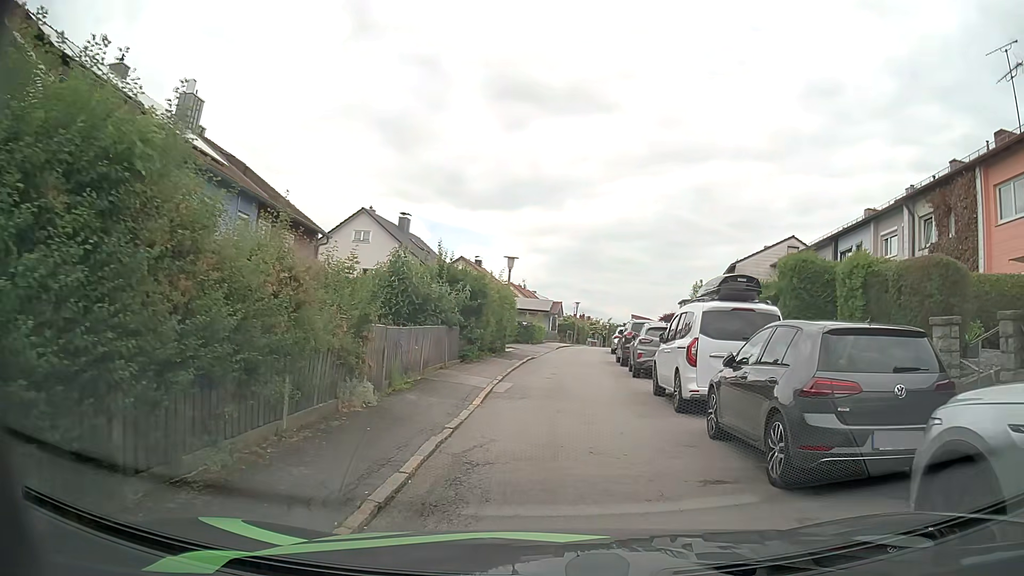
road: residential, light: Day
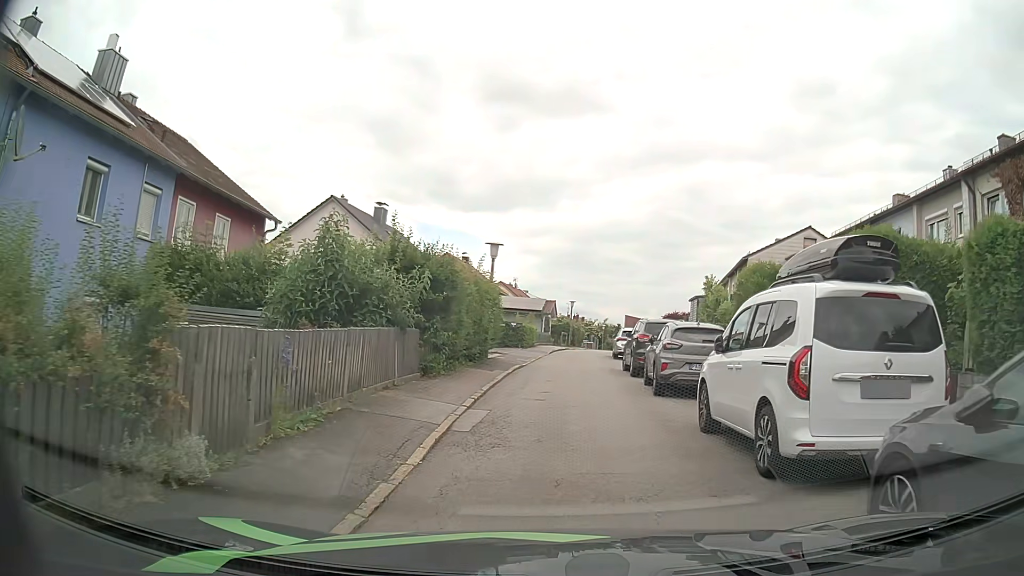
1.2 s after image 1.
(+0.1, +4.9) m; +2°
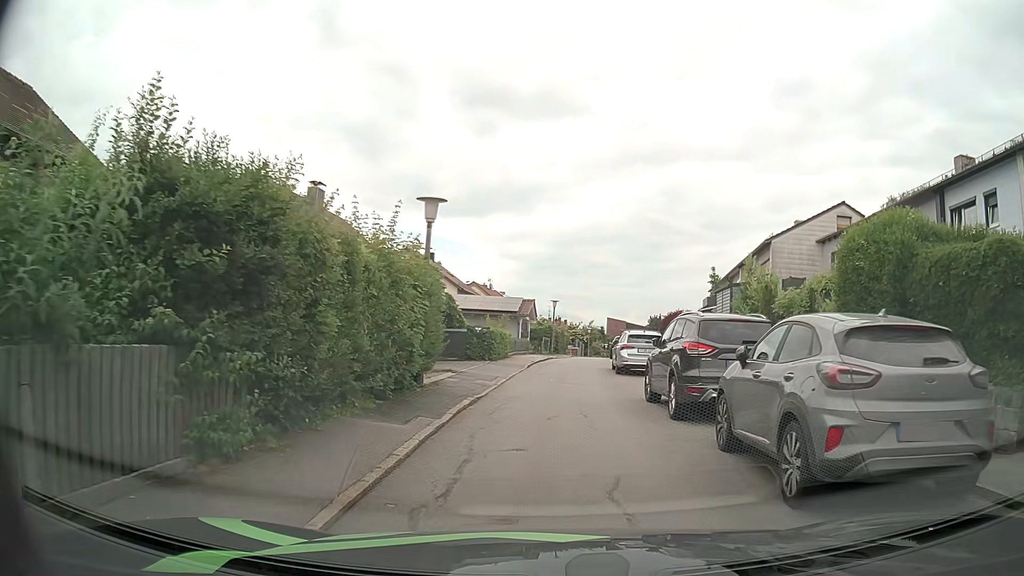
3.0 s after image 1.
(0.0, +8.9) m; 0°
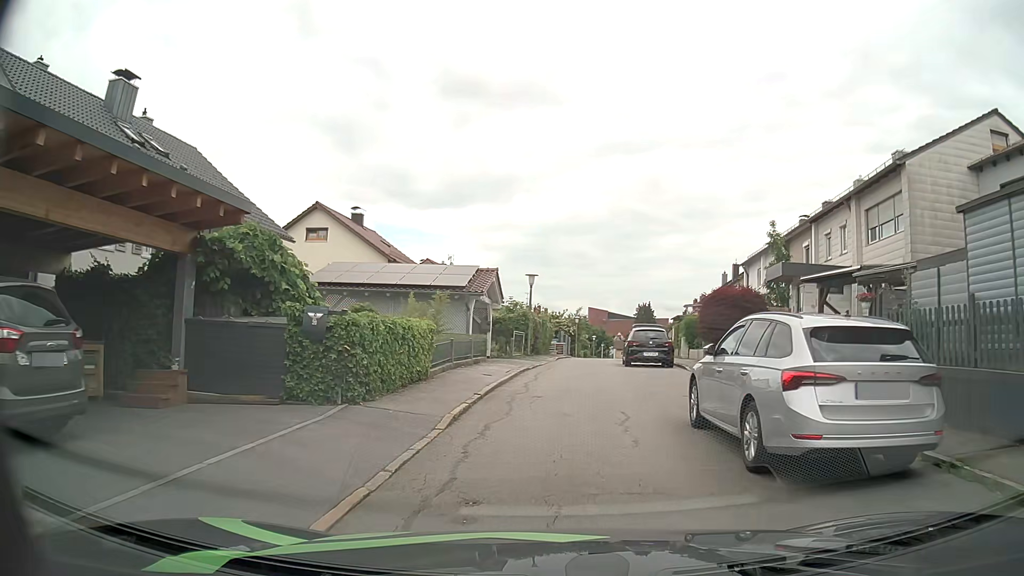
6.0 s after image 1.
(+0.4, +16.6) m; +3°
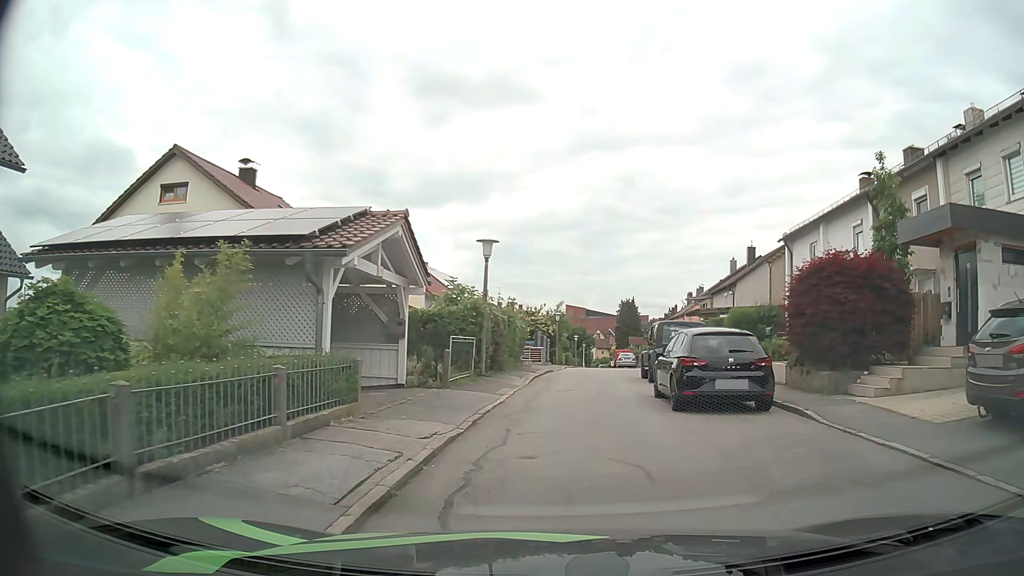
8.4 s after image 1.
(+0.1, +12.8) m; +2°
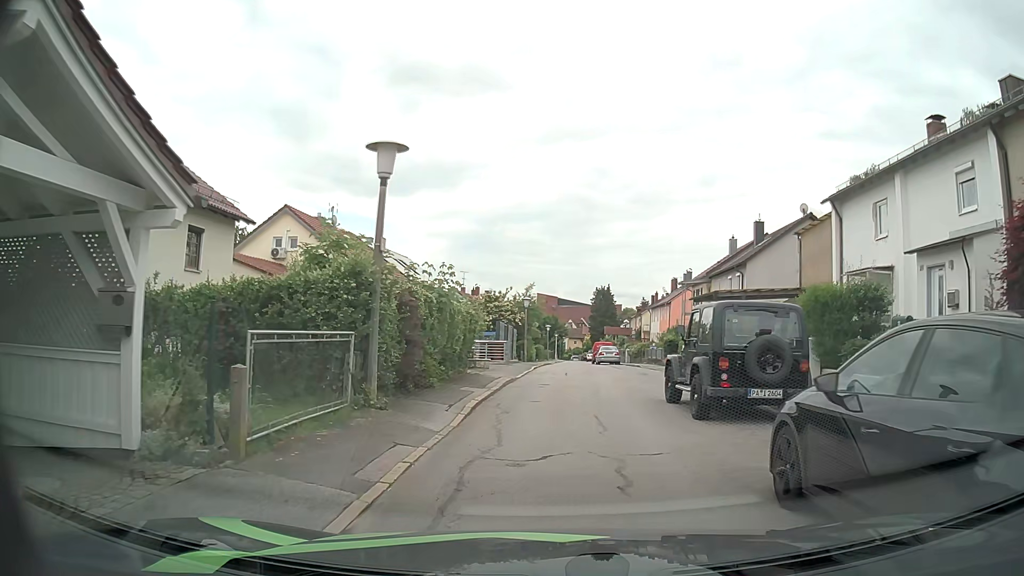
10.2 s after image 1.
(+0.1, +9.3) m; +1°
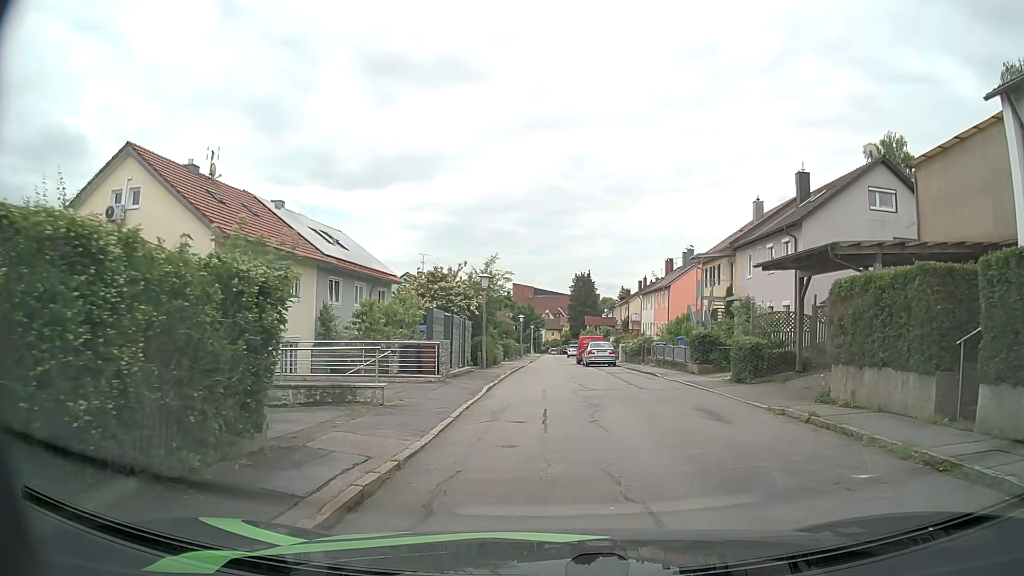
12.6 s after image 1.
(+0.5, +12.8) m; +3°
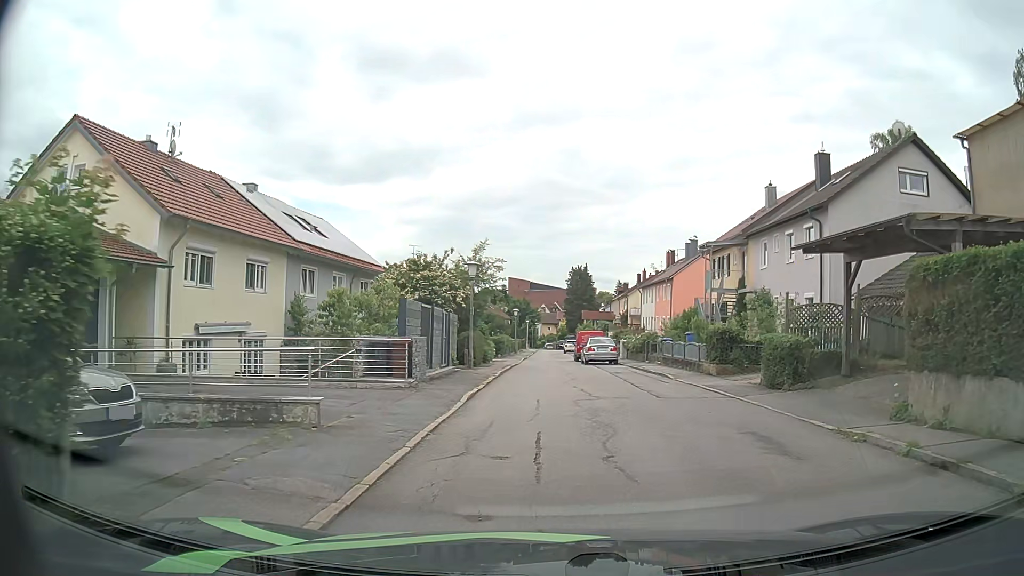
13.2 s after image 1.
(0.0, +3.2) m; +1°
